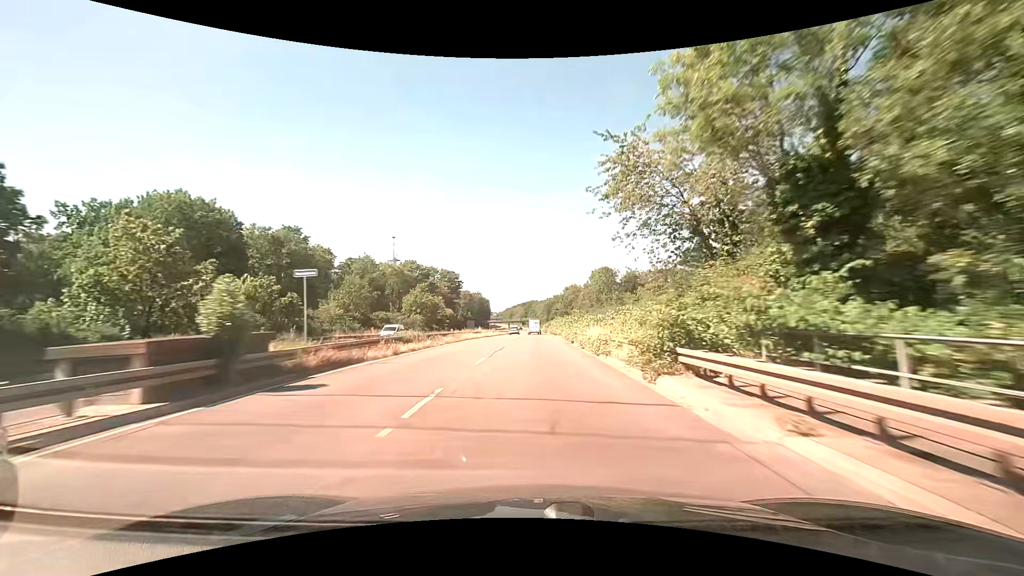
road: trunk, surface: asphalt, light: Day
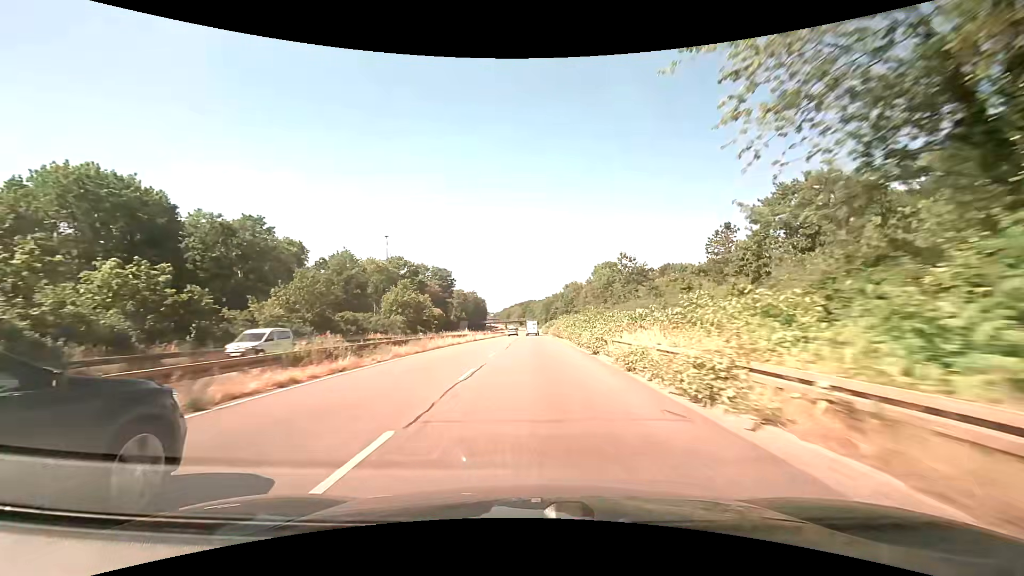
(0.0, +12.7) m; 0°
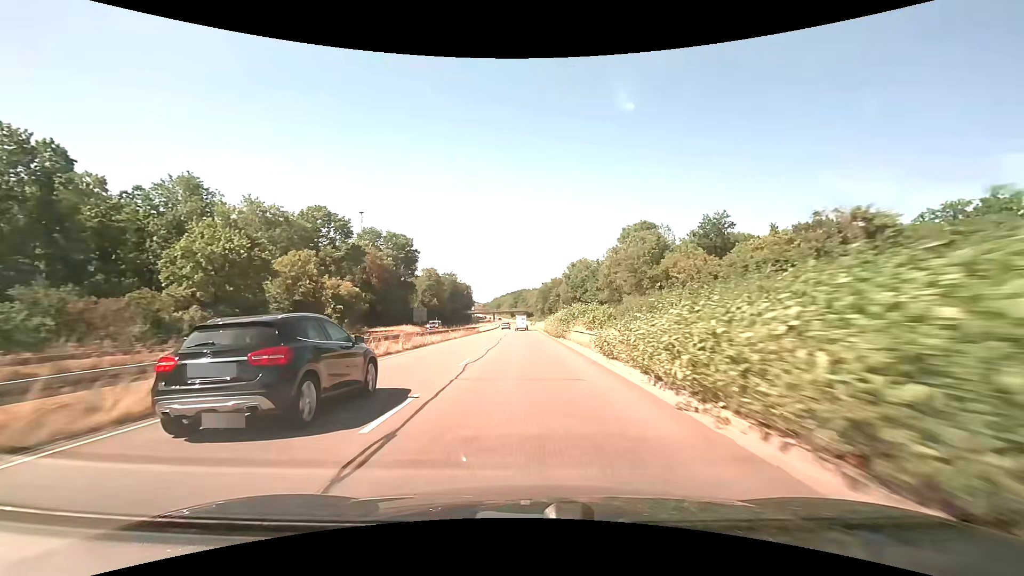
(+0.5, +50.9) m; +1°
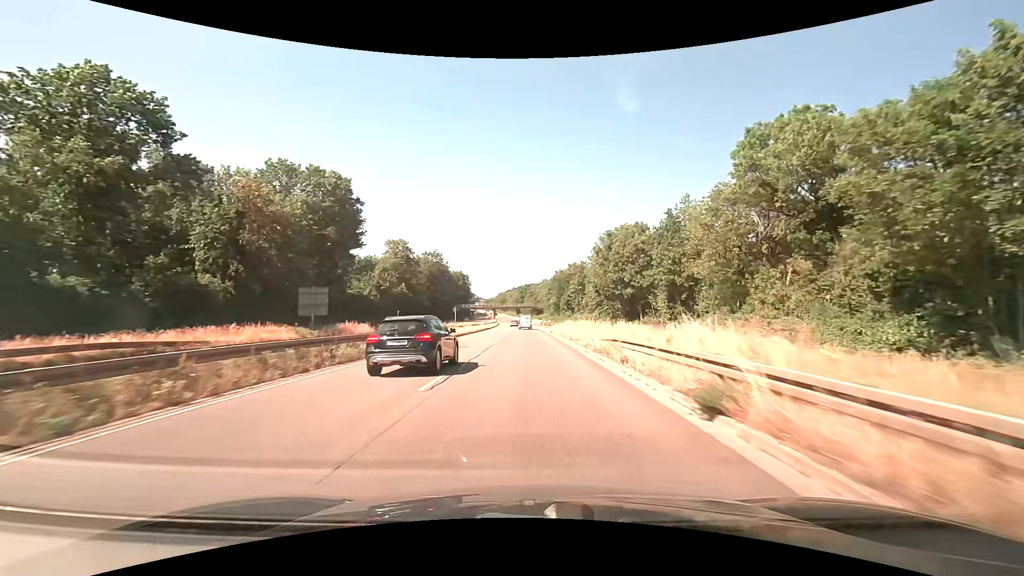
(-0.3, +50.3) m; -1°
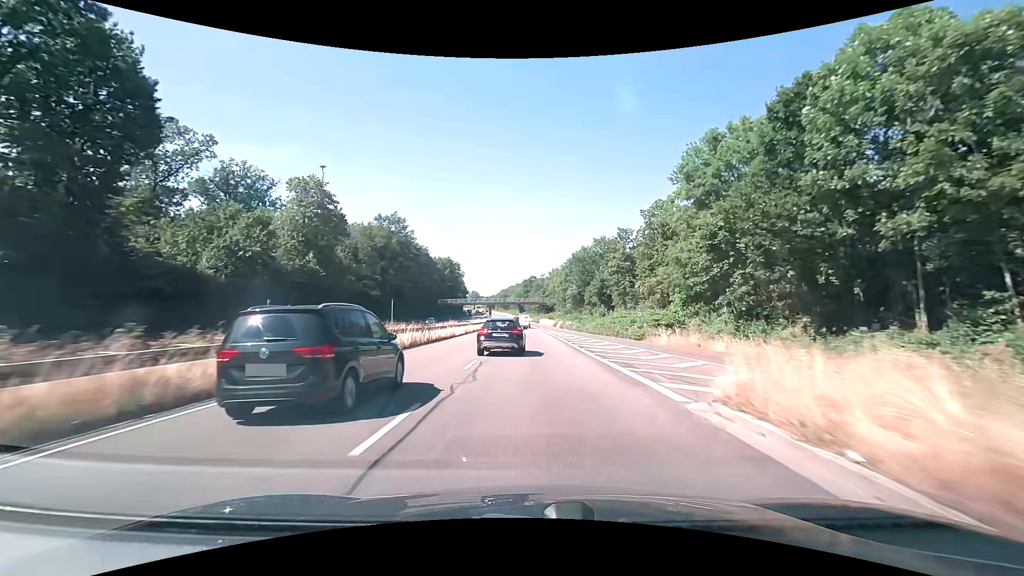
(-0.5, +49.3) m; -1°
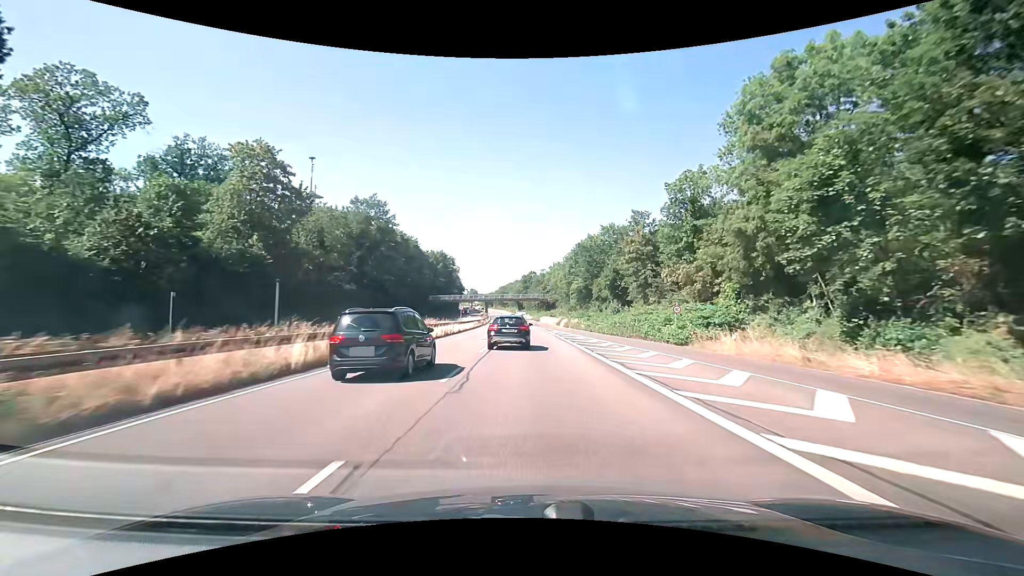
(0.0, +12.3) m; 0°
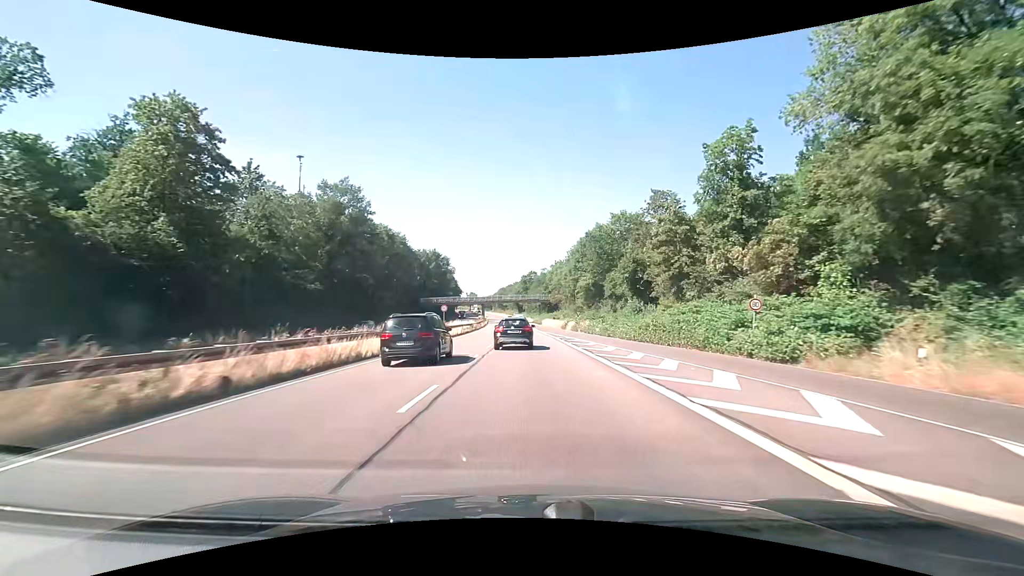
(0.0, +12.4) m; -1°
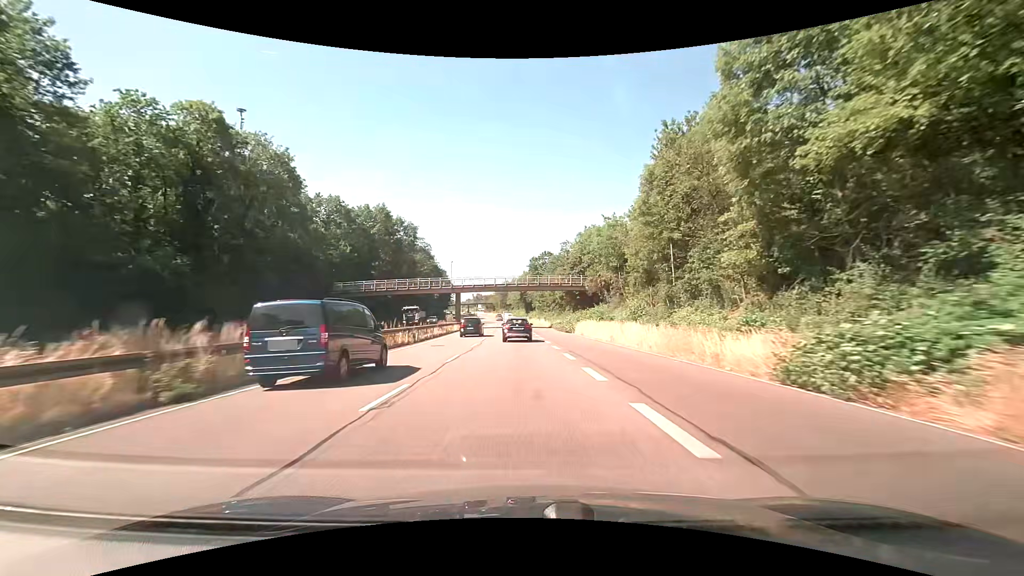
(-0.2, +62.7) m; -1°
(0, +10) (0, +20) (0, +30) (0, +40) (-1, +50) (-1, +60) (-1, +70) (-2, +80) (-3, +90) (-3, +100) m
